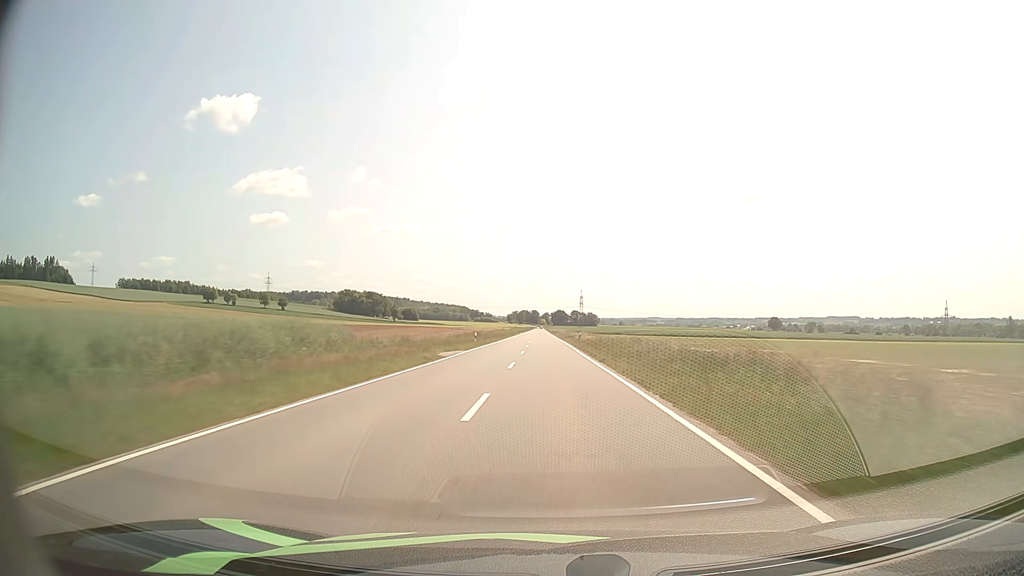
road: tertiary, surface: asphalt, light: Day
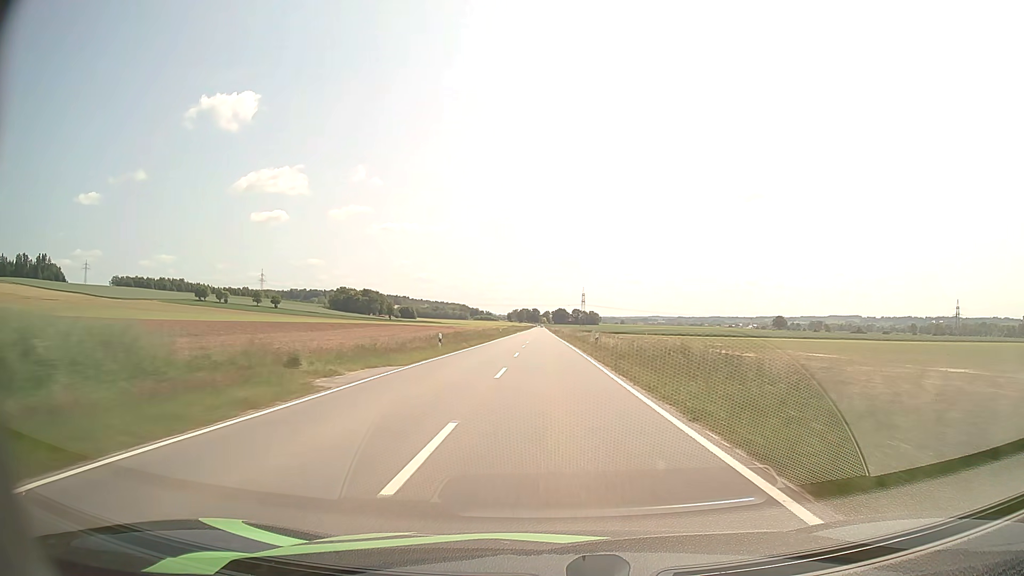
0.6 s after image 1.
(0.0, +16.9) m; 0°
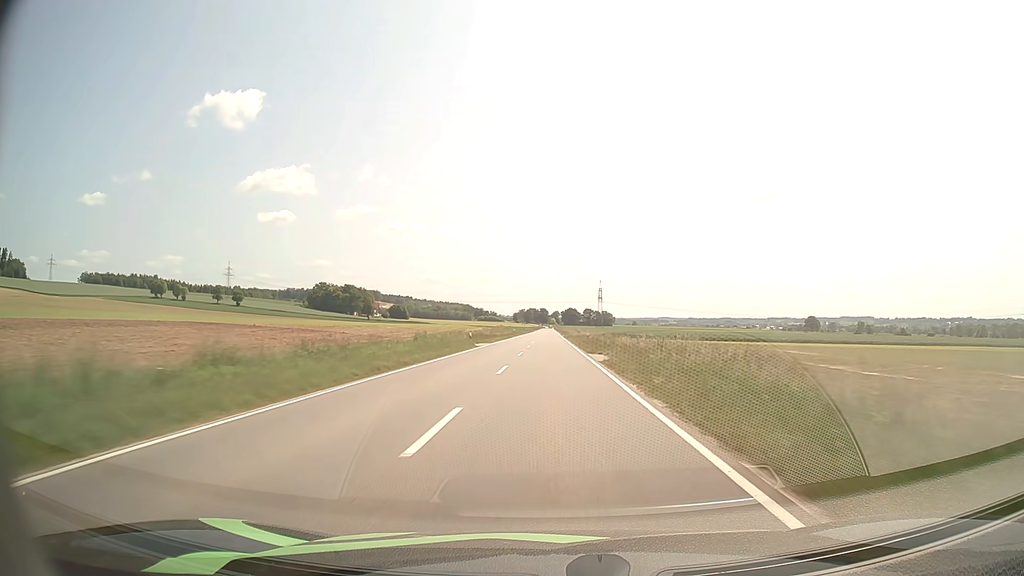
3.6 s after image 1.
(-0.7, +85.8) m; -1°
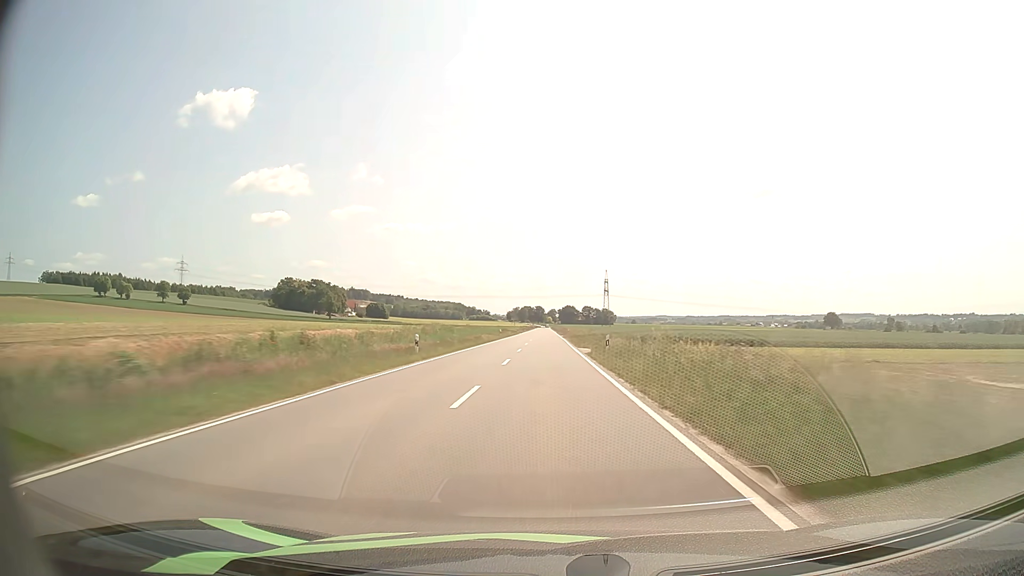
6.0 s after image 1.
(+0.3, +70.5) m; 0°
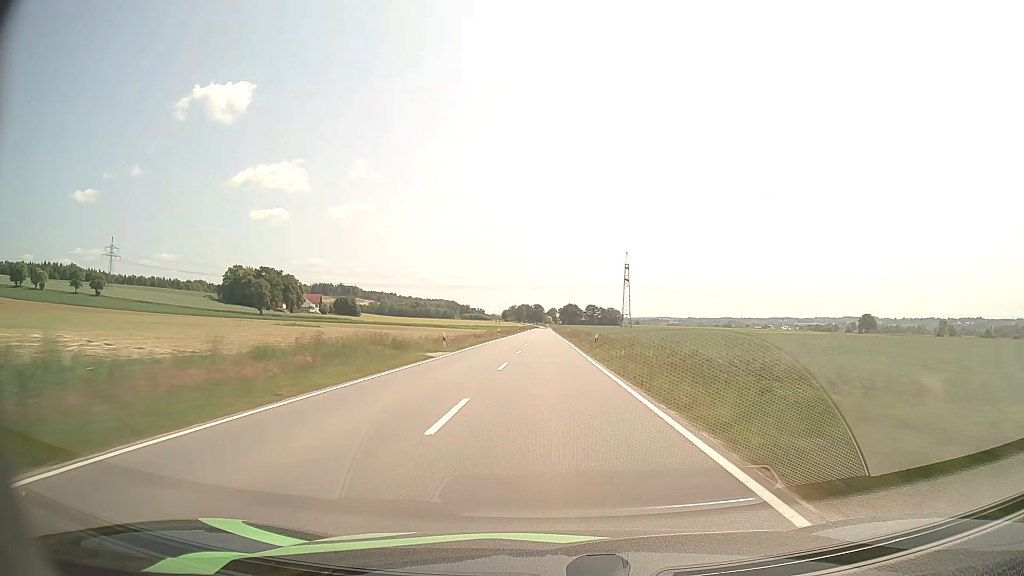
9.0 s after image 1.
(-0.3, +90.2) m; 0°
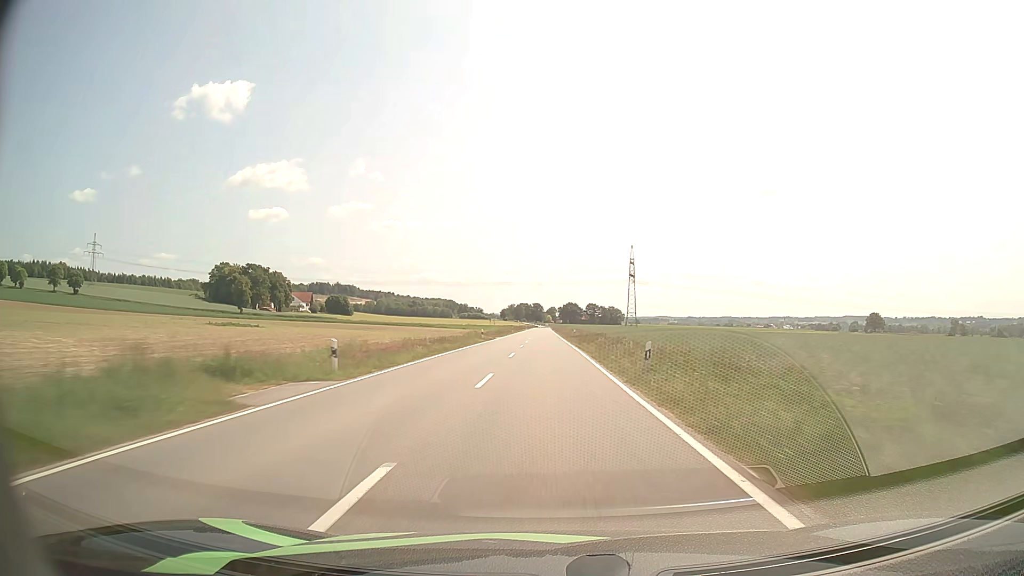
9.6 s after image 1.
(0.0, +18.2) m; 0°
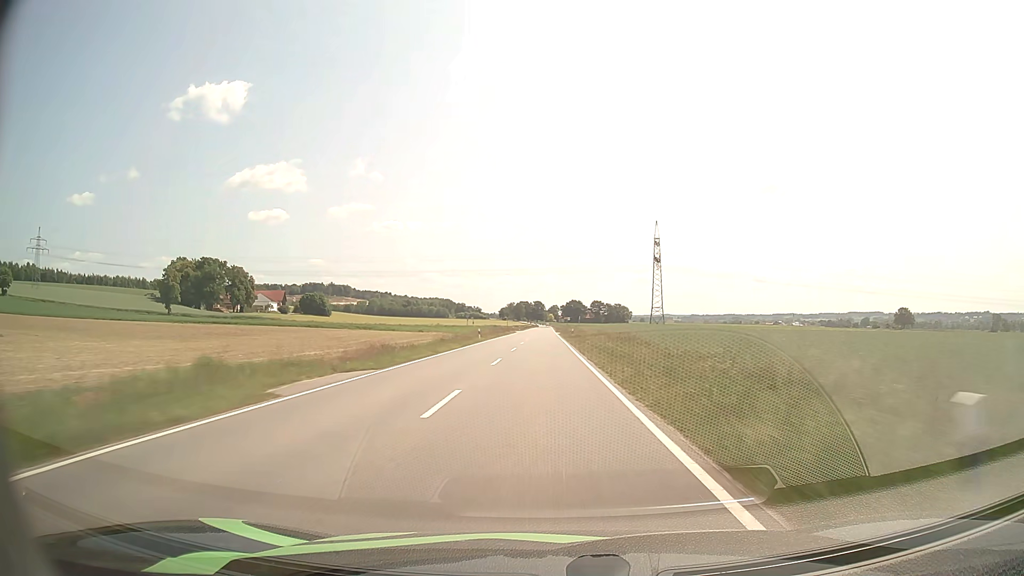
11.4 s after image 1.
(+0.1, +54.6) m; 0°
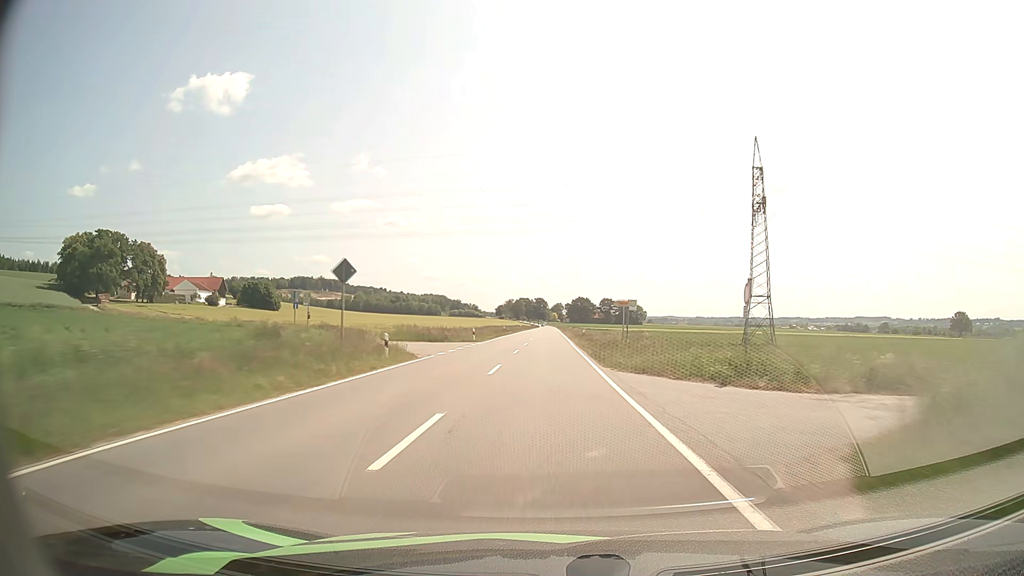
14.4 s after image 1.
(-0.4, +90.6) m; 0°
(0, +10) (0, +20) (0, +30) (0, +40) (0, +50) (0, +60) (0, +70) (0, +80) (0, +90) (0, +100) m
